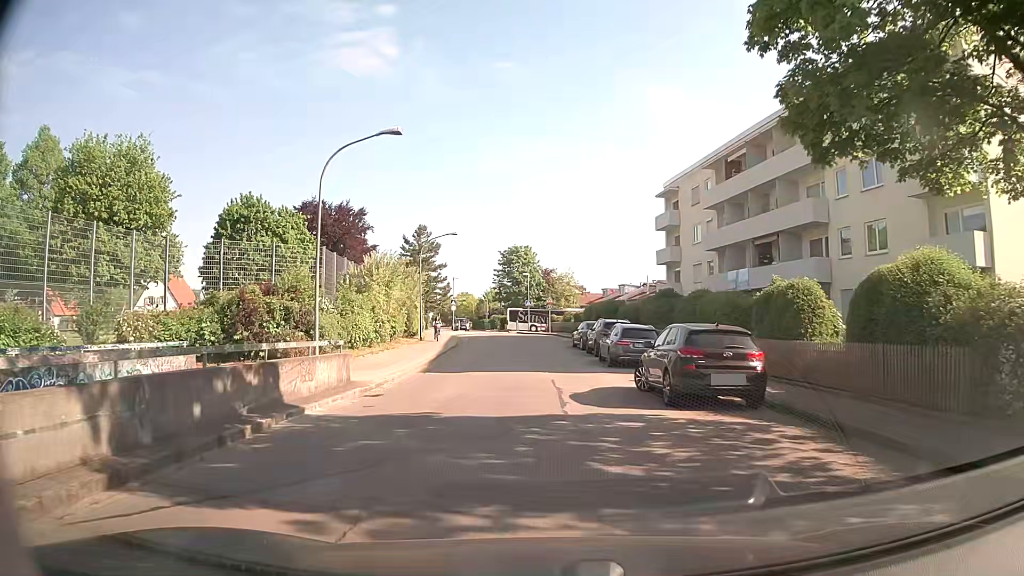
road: tertiary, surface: asphalt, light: Day
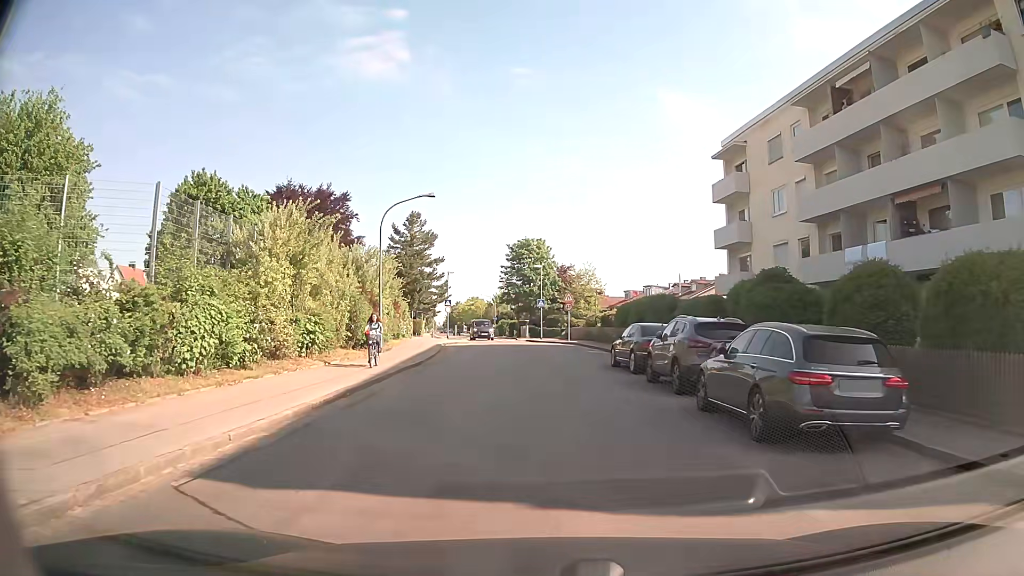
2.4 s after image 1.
(-0.3, +15.0) m; -1°
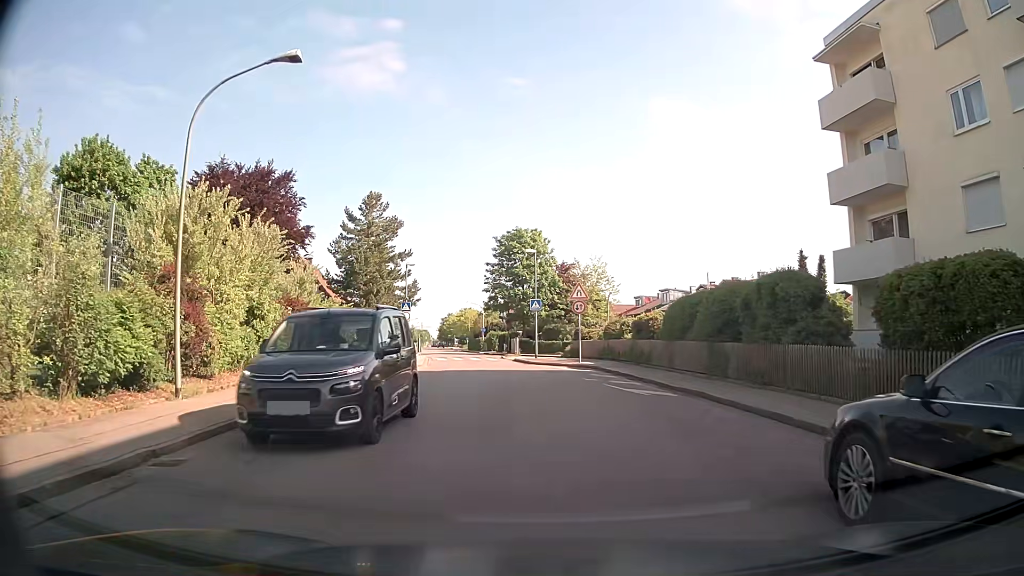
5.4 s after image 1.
(0.0, +17.7) m; +1°
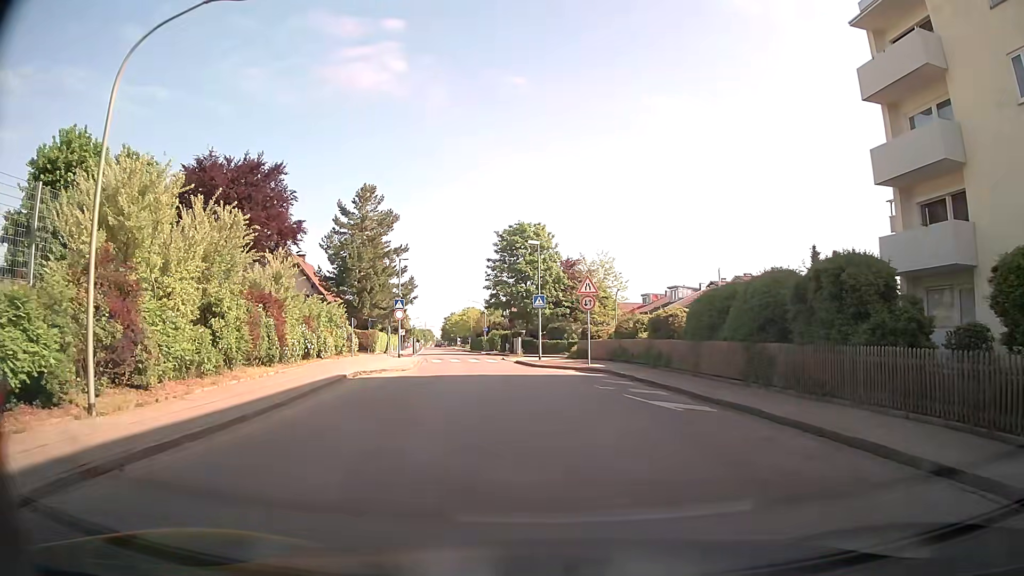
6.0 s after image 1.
(-0.1, +3.3) m; -2°
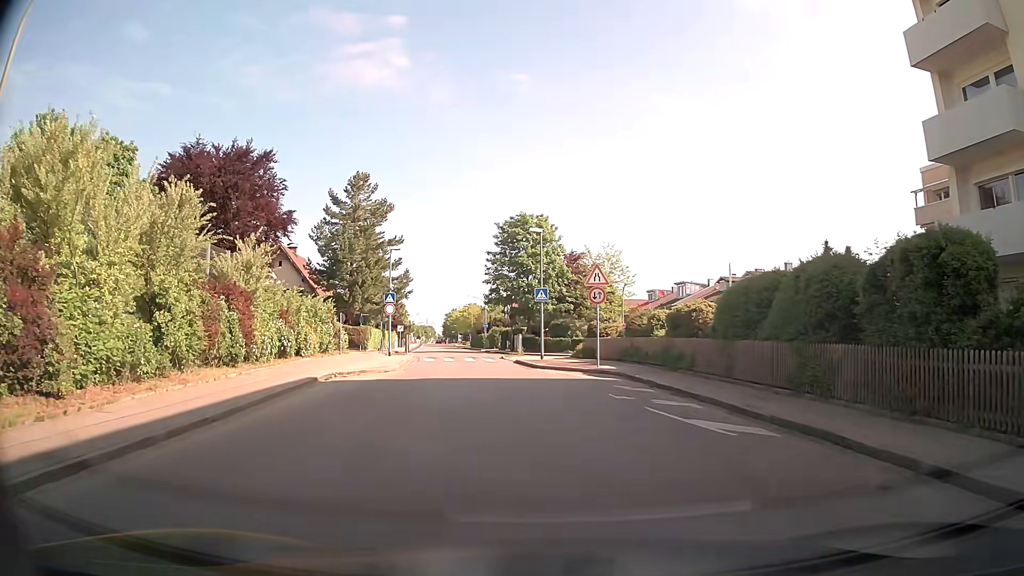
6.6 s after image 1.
(0.0, +3.2) m; 0°
(0, +10) (-1, +20) (-3, +30) (-4, +40) (-5, +50) (-6, +60) (-8, +69) (-9, +79) (-11, +89) (-13, +99) m
